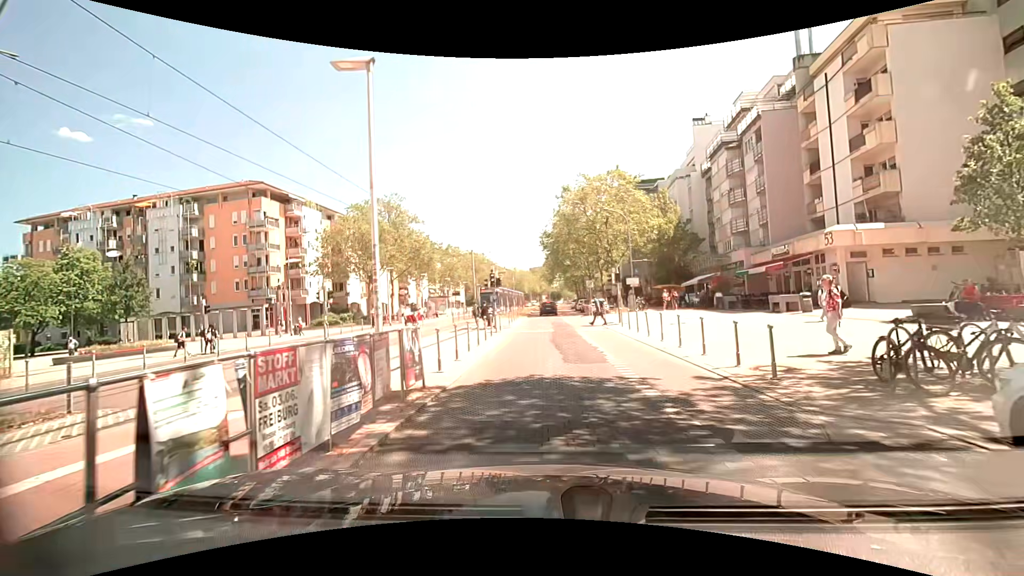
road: tertiary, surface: paving_stones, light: Day
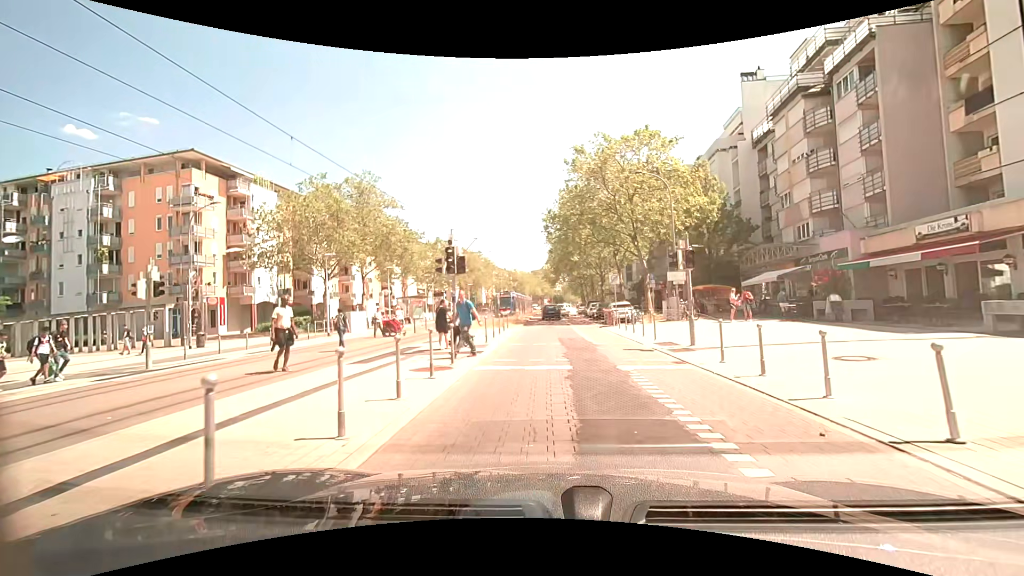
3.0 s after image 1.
(+0.1, +13.1) m; +1°
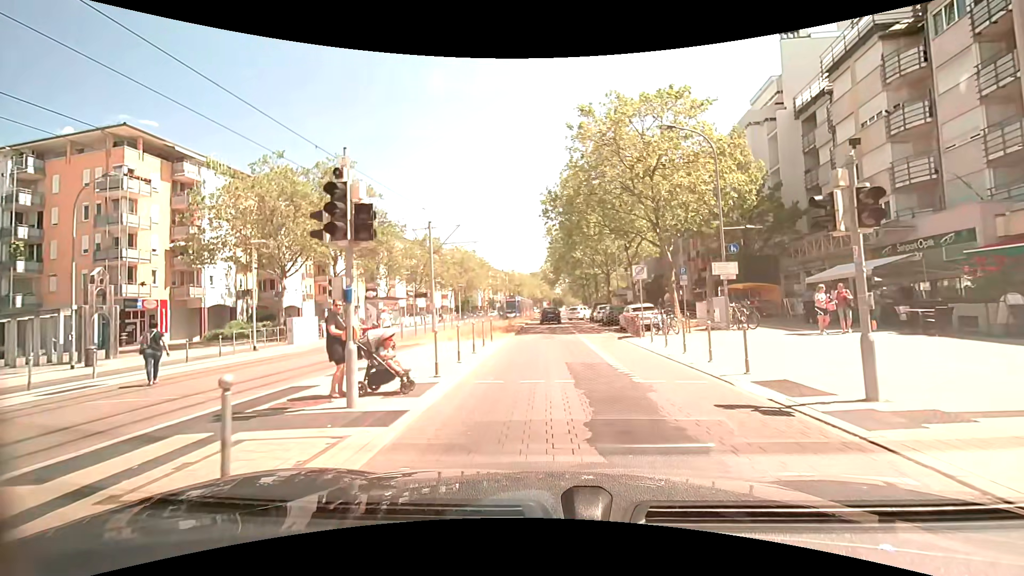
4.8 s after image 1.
(0.0, +7.9) m; -1°
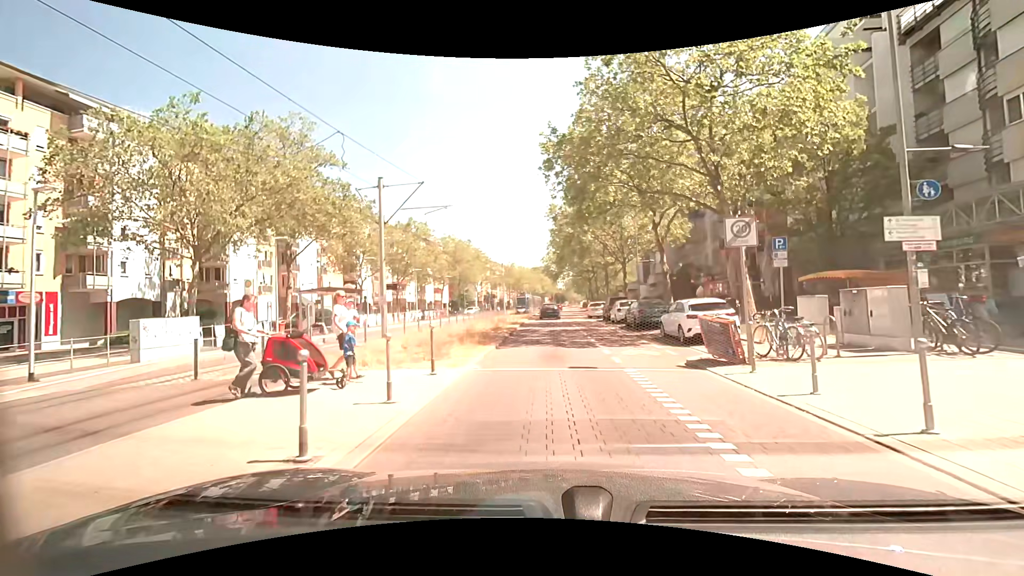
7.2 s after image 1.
(+0.1, +10.4) m; +2°
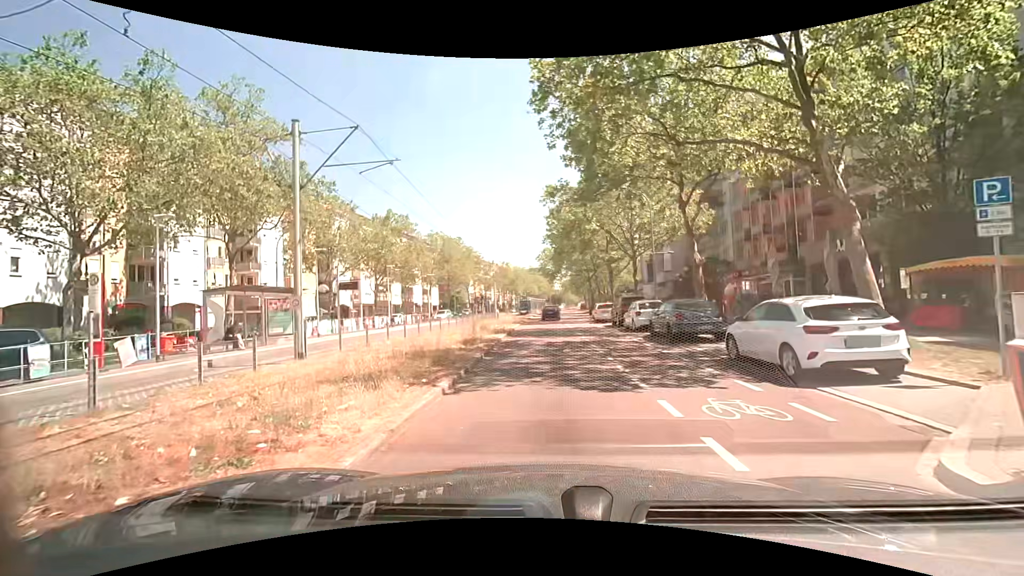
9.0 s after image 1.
(-0.1, +7.5) m; -1°
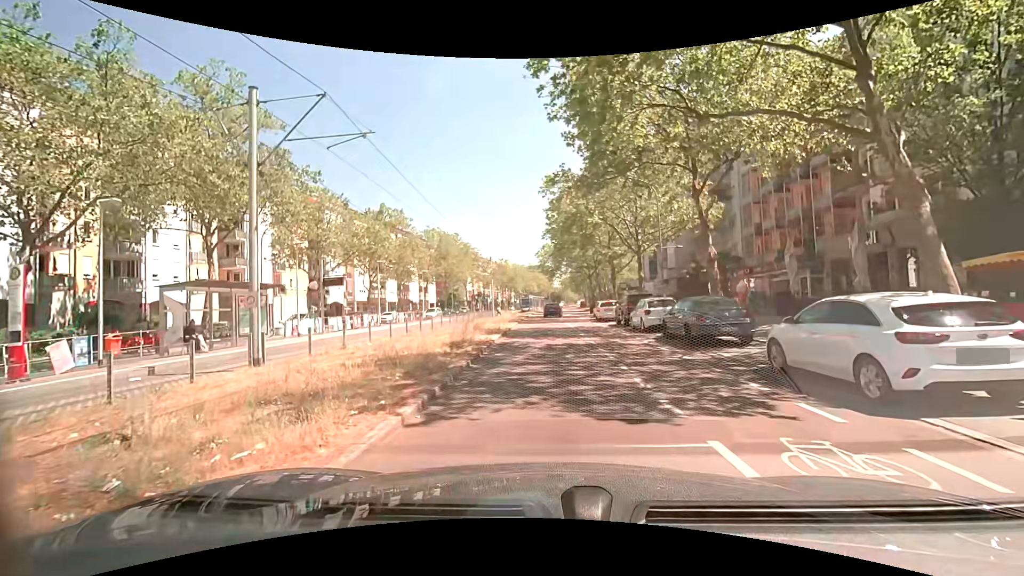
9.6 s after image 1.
(0.0, +2.2) m; -1°
